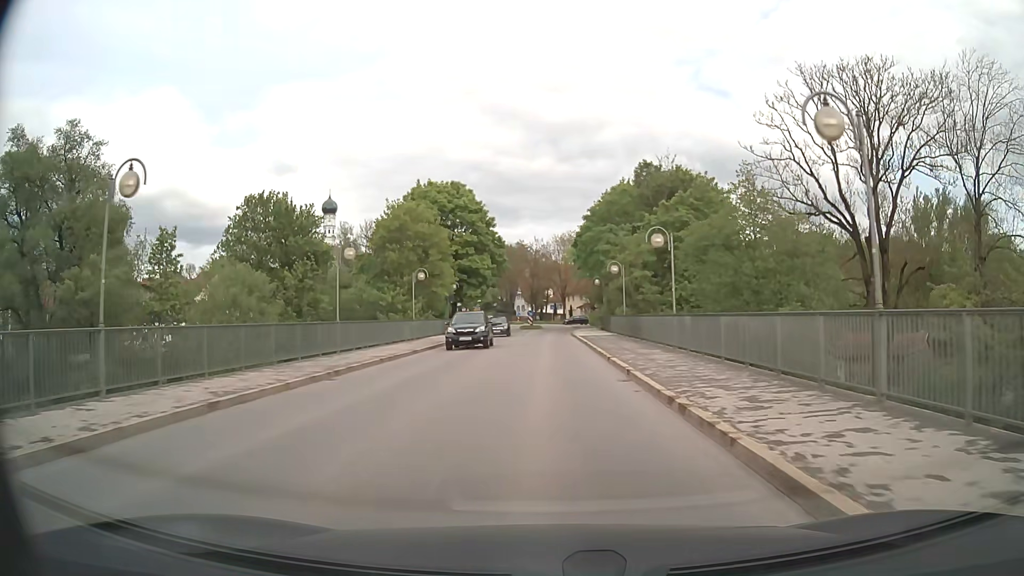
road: tertiary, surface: asphalt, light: Day
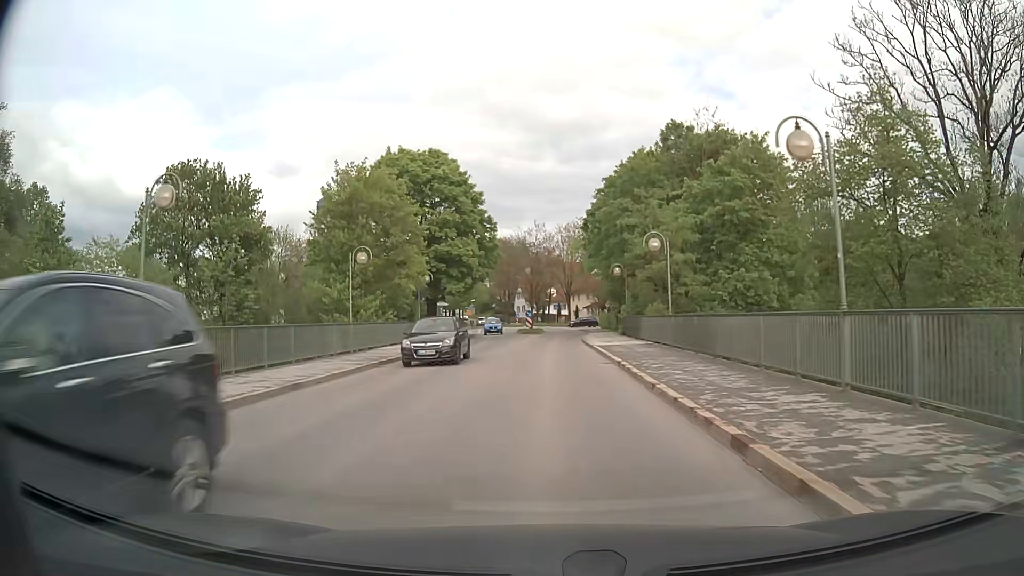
(0.0, +13.6) m; 0°
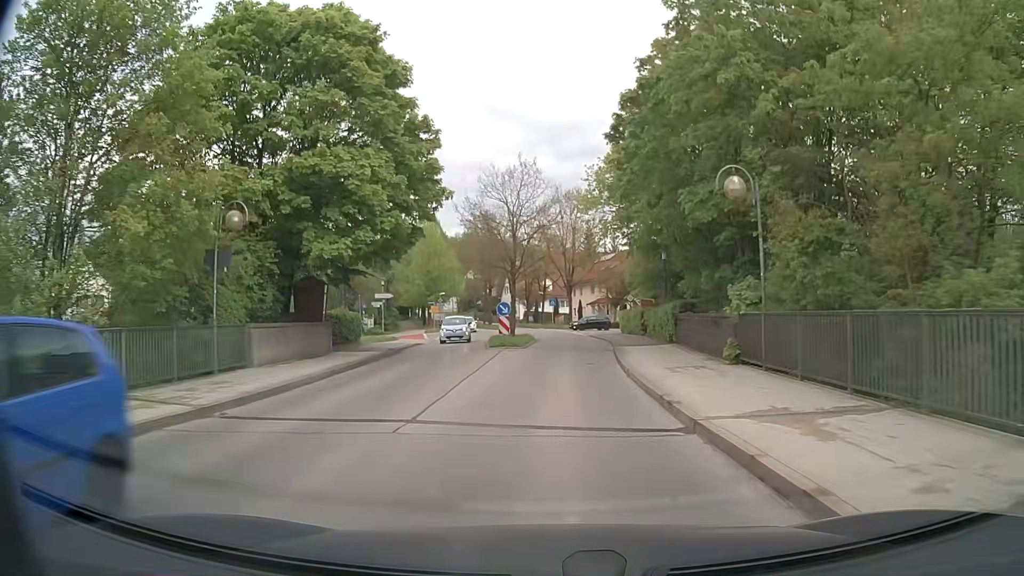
(+0.1, +26.0) m; +1°
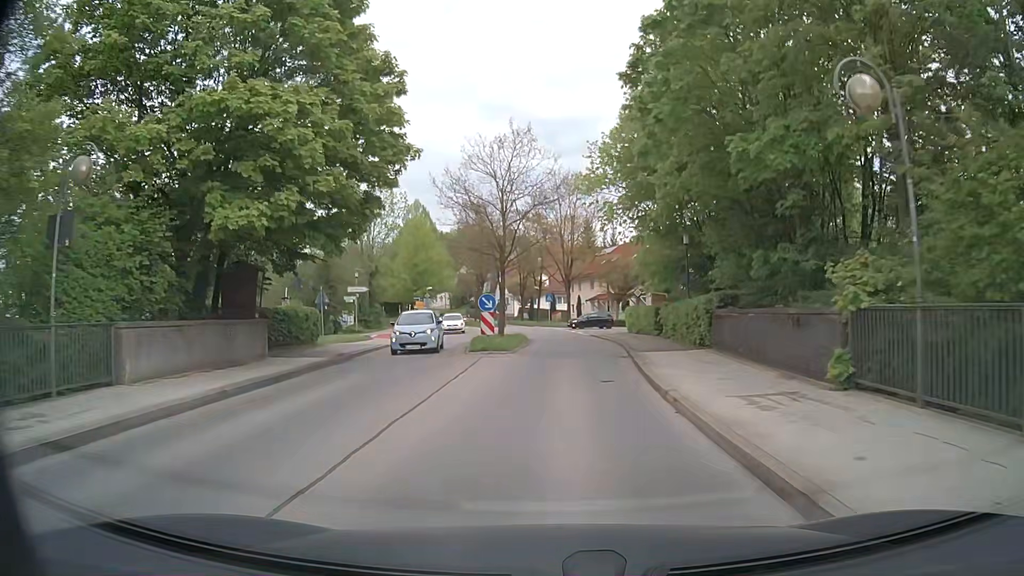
(0.0, +6.3) m; 0°
